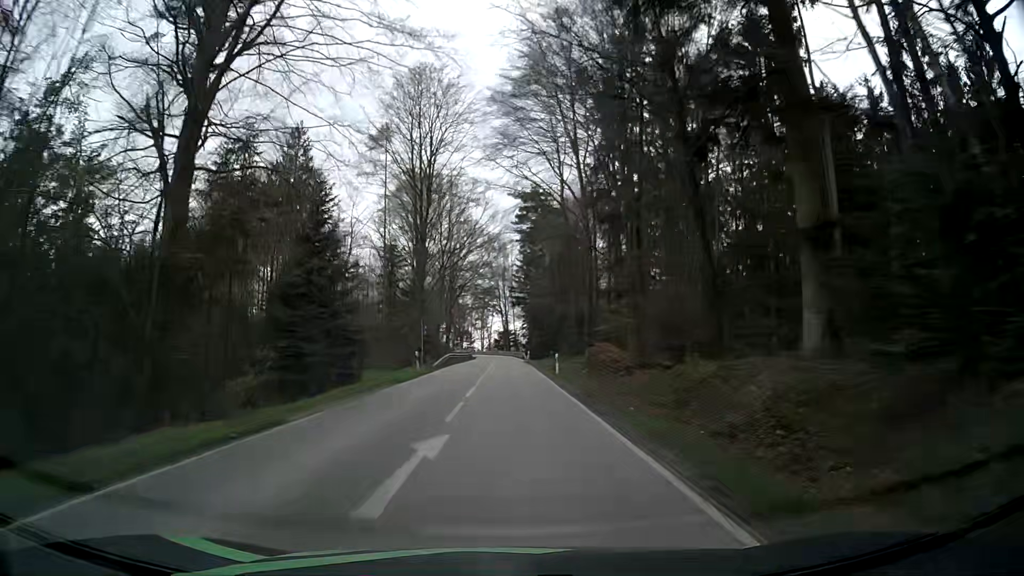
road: secondary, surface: asphalt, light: Day
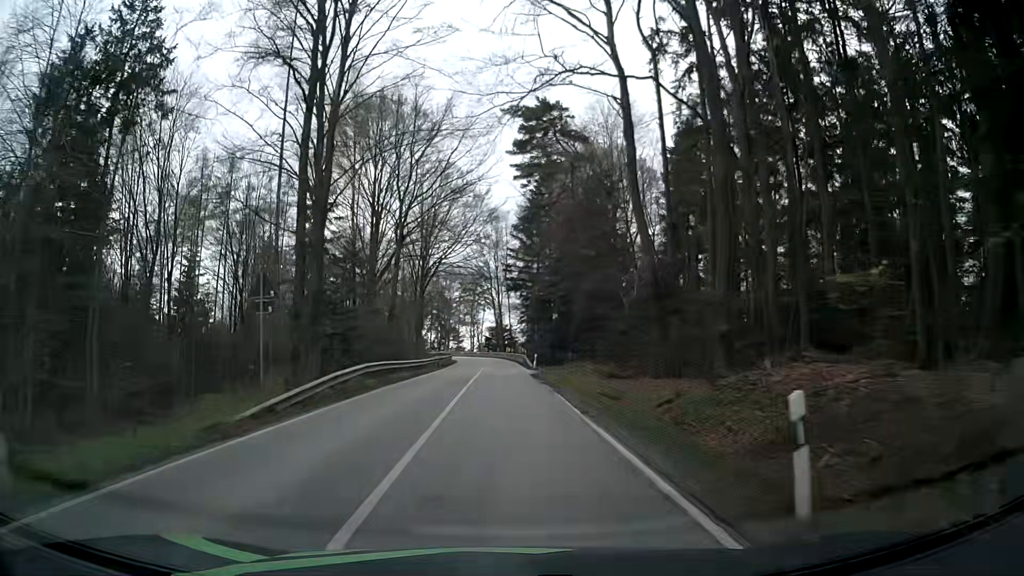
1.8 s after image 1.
(+0.3, +29.4) m; +1°
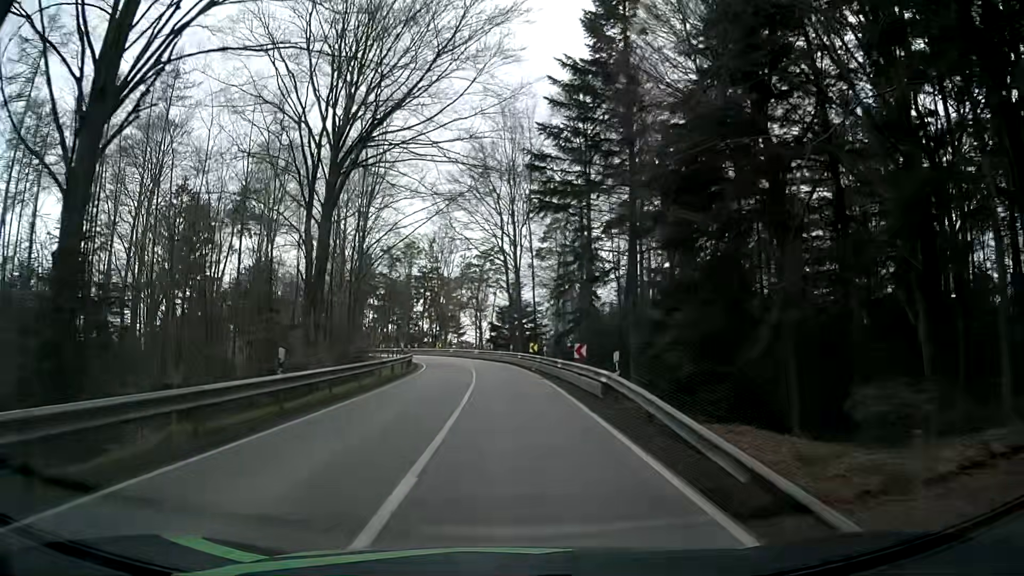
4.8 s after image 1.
(-0.6, +45.1) m; -2°
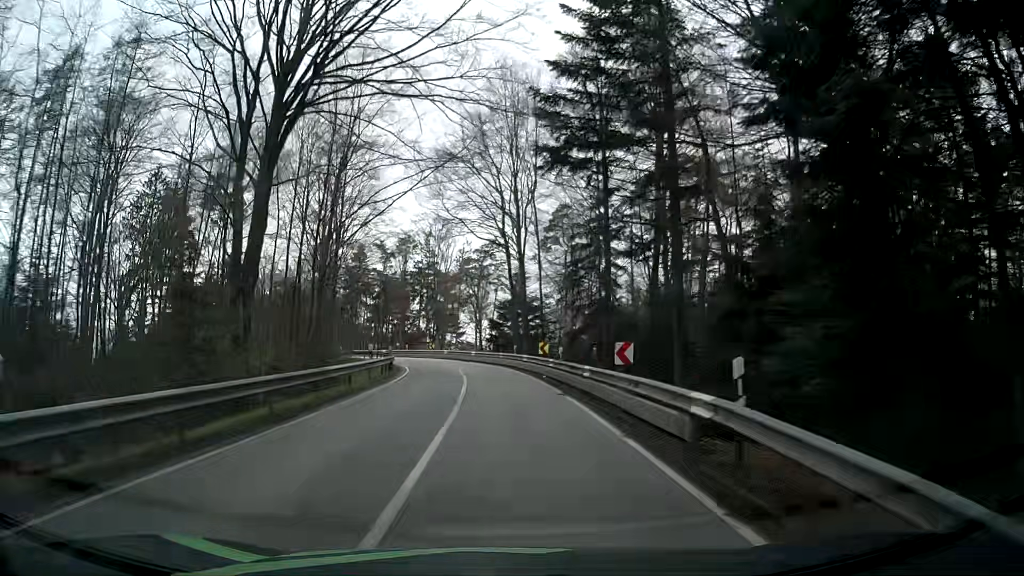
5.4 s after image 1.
(+0.1, +8.5) m; +1°
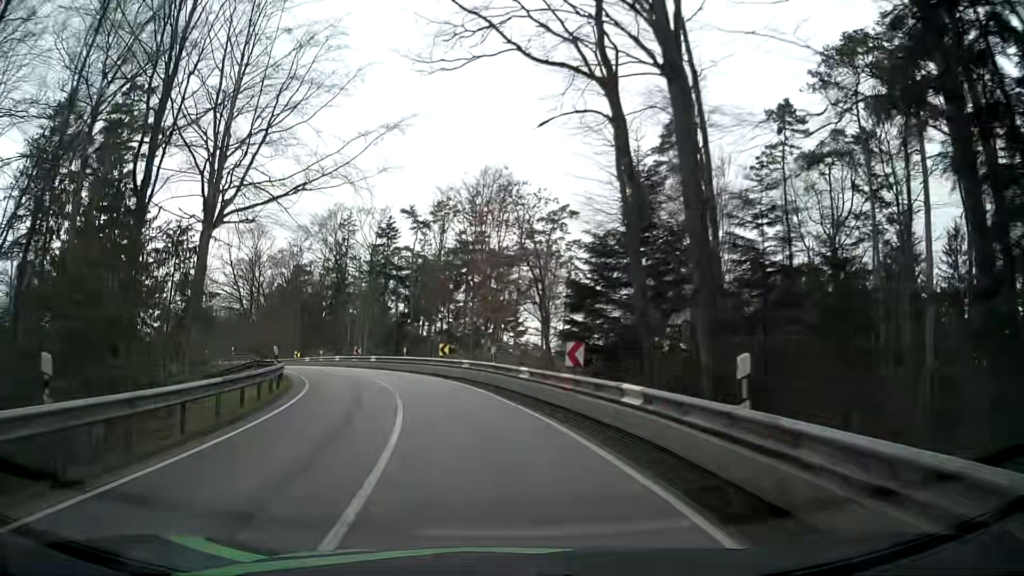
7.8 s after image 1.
(-1.1, +33.1) m; -6°
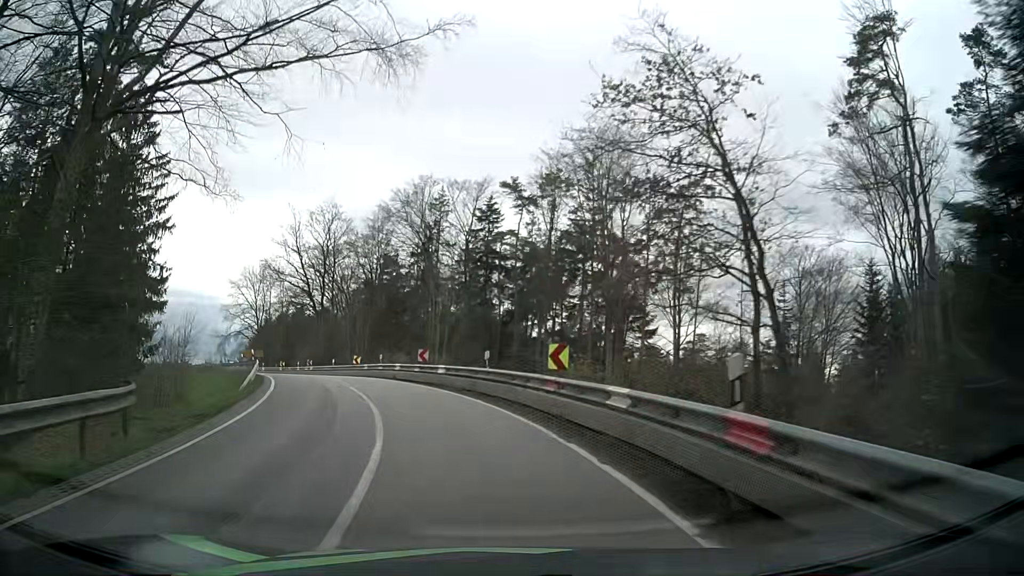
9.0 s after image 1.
(-0.8, +16.0) m; -7°
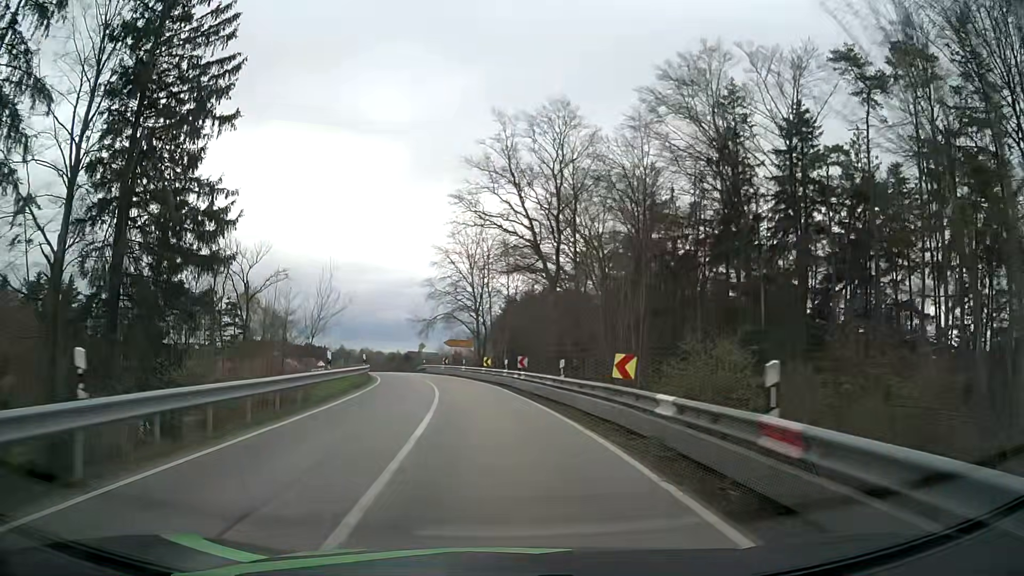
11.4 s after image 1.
(-7.2, +30.2) m; -24°
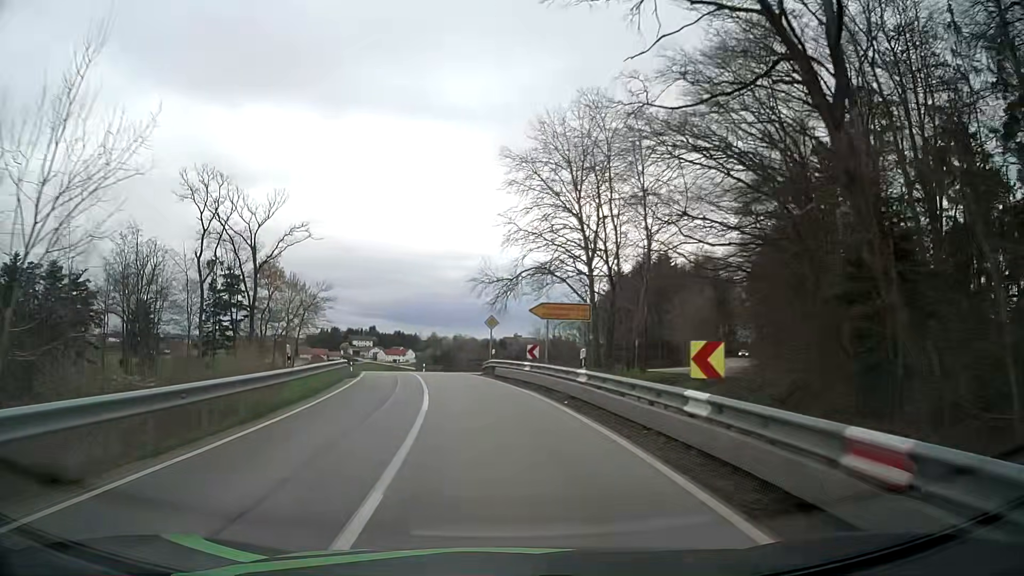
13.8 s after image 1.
(-2.4, +33.1) m; -8°
(0, +10) (-1, +20) (-3, +30) (-4, +40) (-6, +49) (-9, +59) (-11, +69) (-13, +79) (-16, +88) (-18, +98) m
